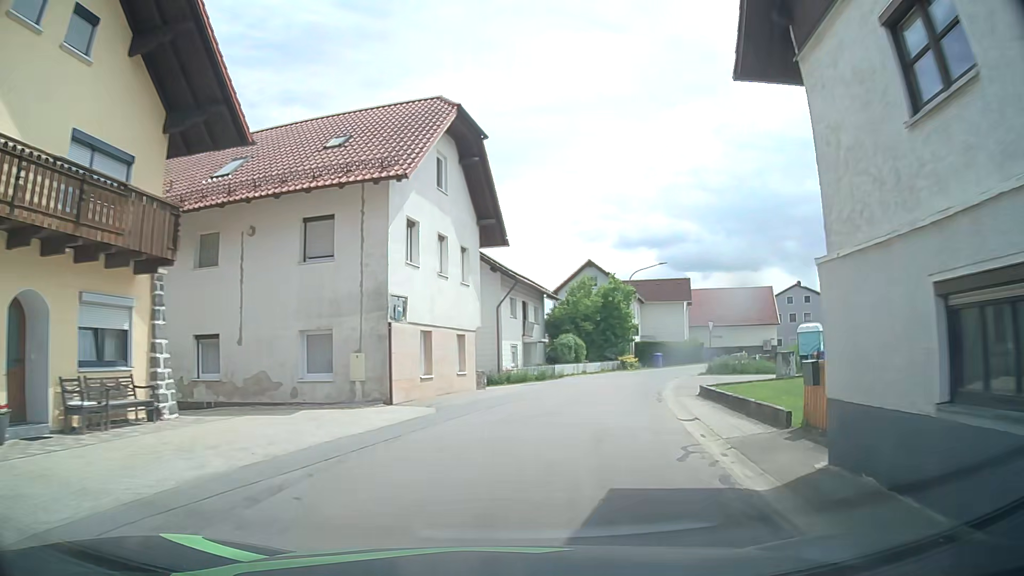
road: tertiary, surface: asphalt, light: Day
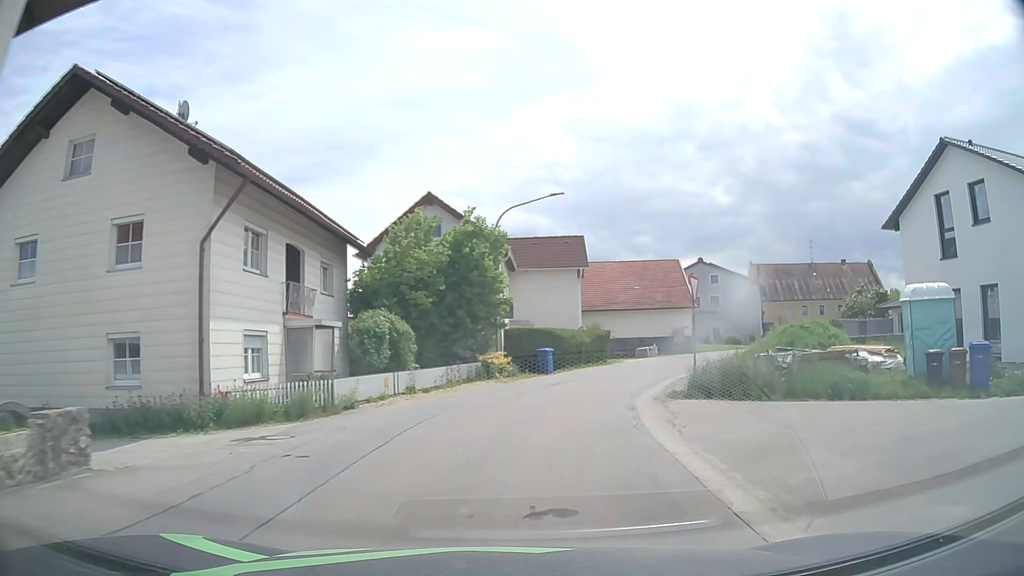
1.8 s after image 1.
(+3.3, +20.0) m; +15°
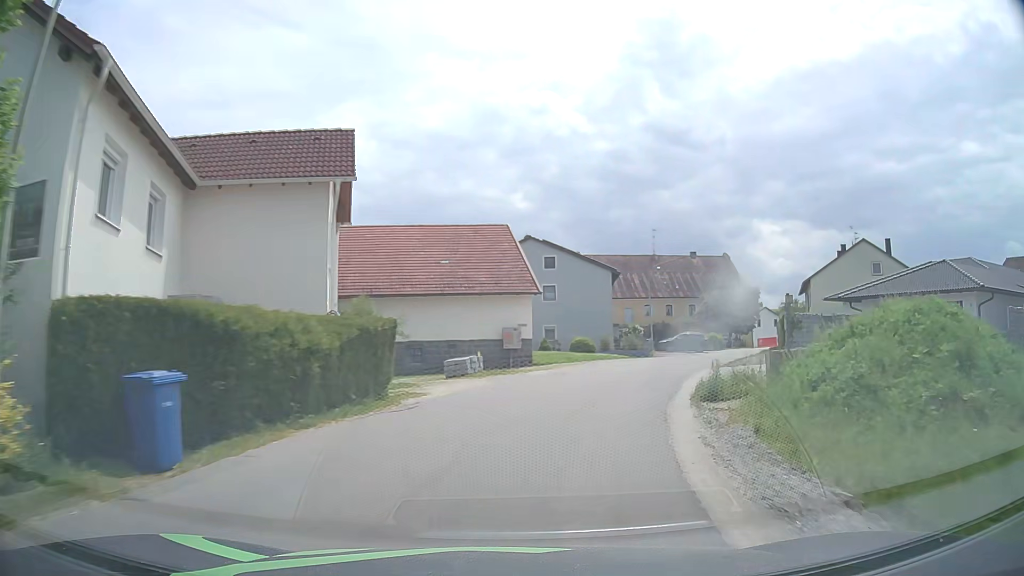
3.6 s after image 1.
(+2.9, +20.8) m; +17°
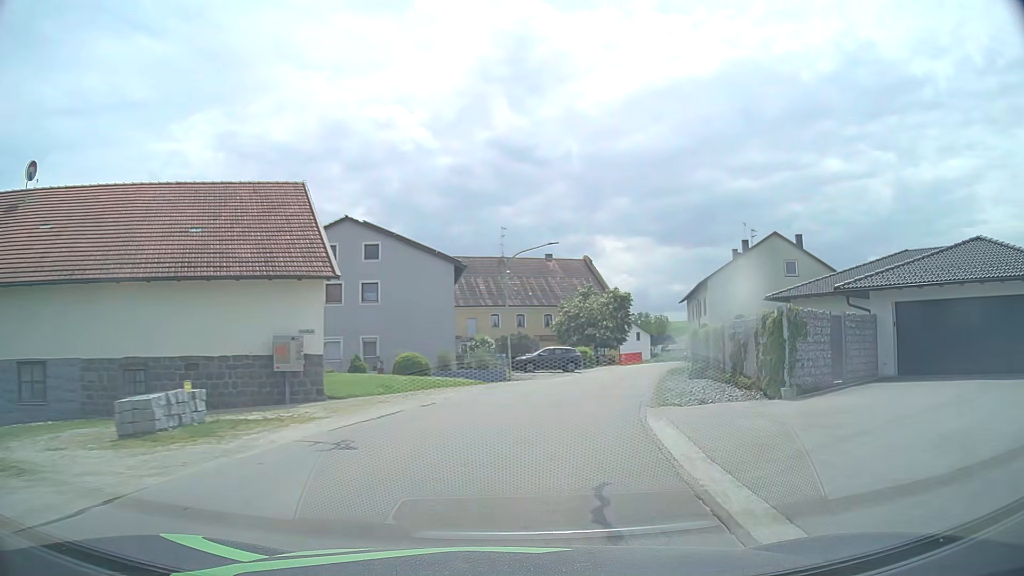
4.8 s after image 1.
(+1.7, +13.9) m; +14°
(+1, +10) (+2, +20) (+5, +30) (+7, +39) (+10, +49) (+13, +58) (+16, +68) (+18, +78) (+17, +88) (+13, +97) m
